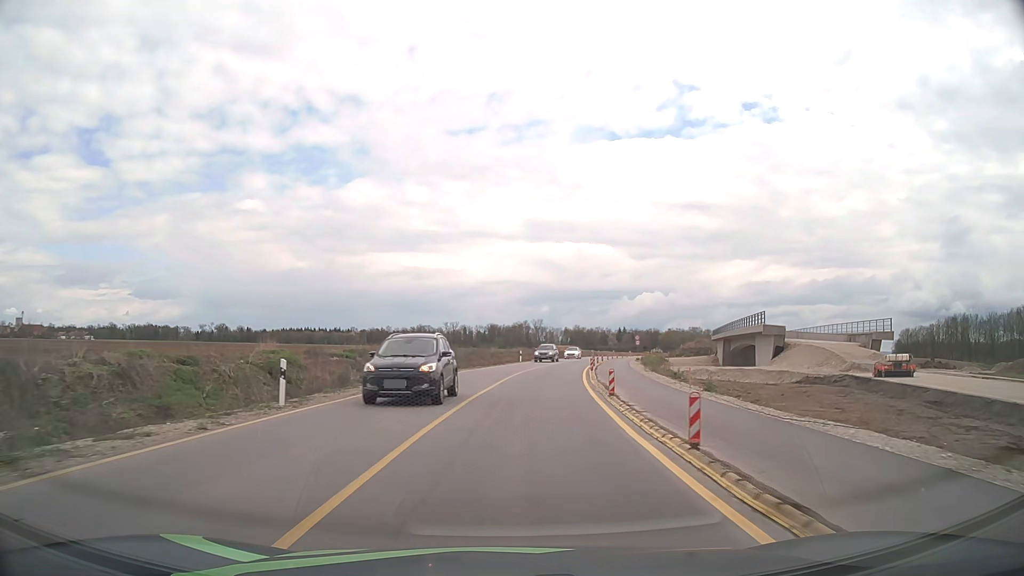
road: tertiary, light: Day
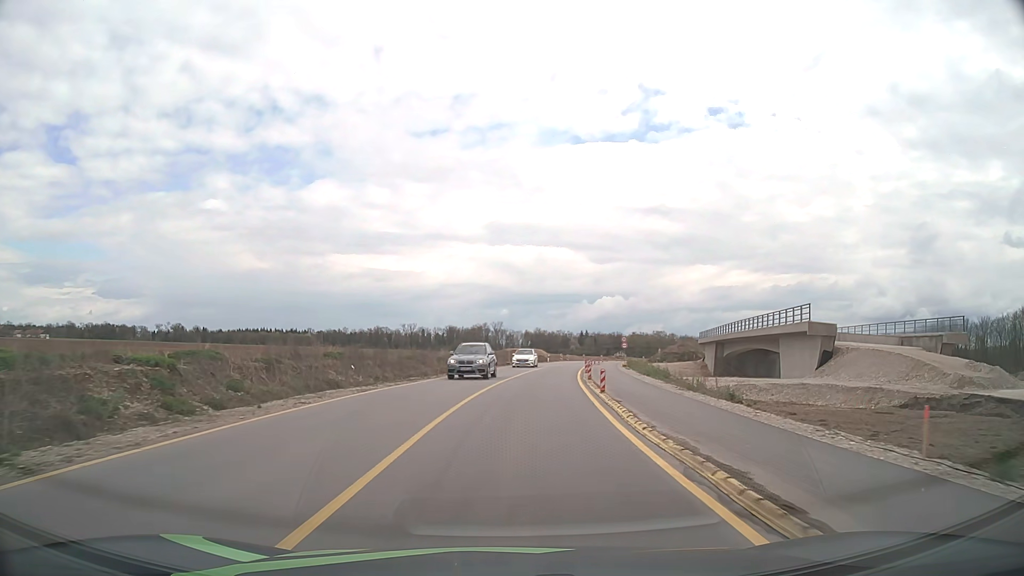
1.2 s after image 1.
(+0.5, +16.2) m; +4°
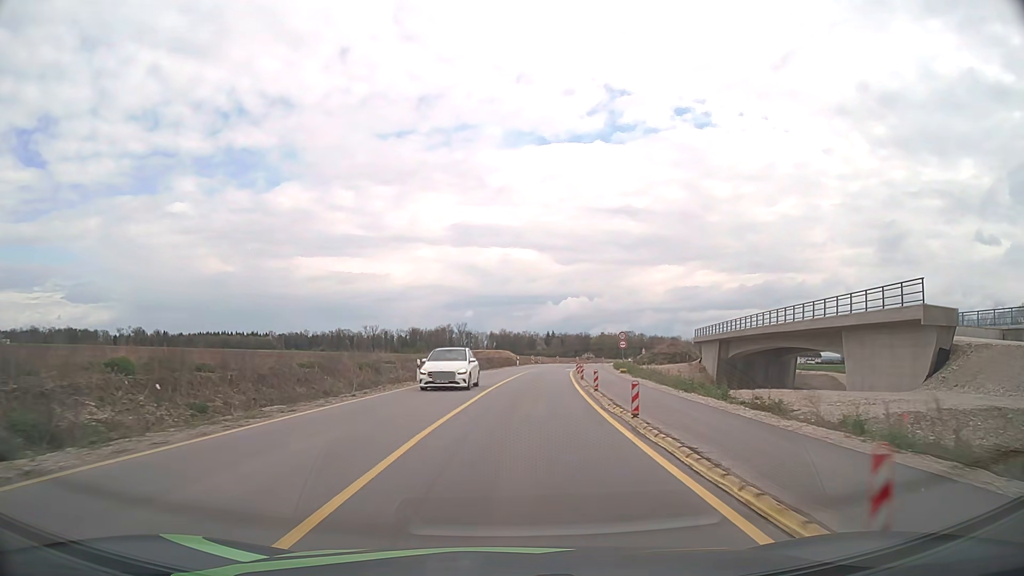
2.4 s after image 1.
(+0.5, +16.5) m; +3°
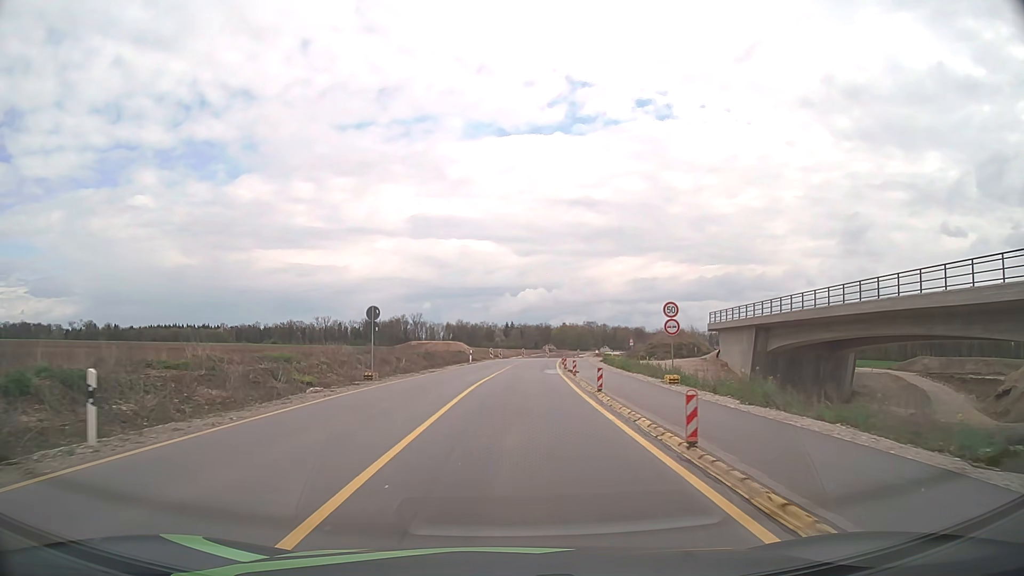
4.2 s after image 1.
(+0.8, +24.3) m; +4°
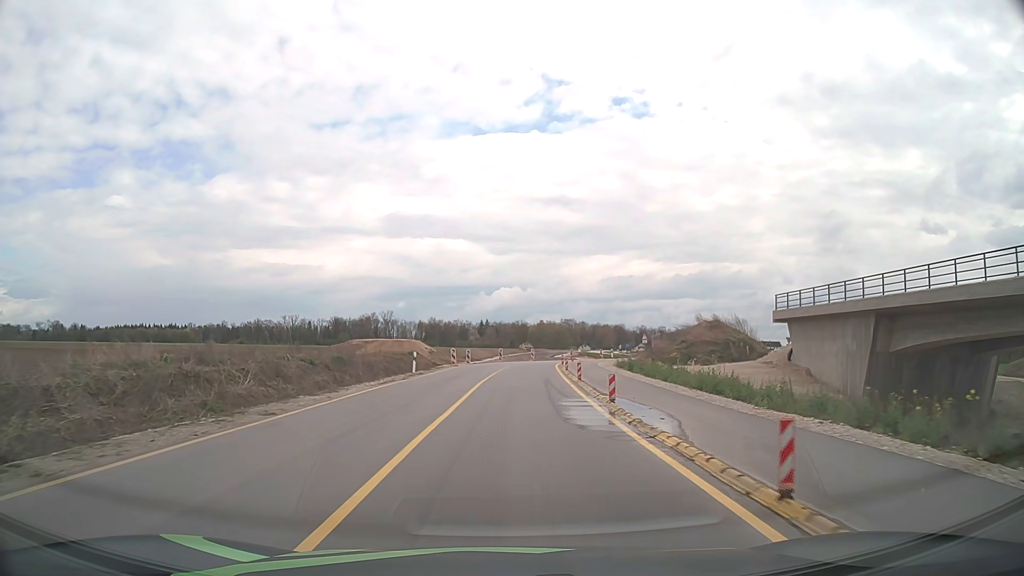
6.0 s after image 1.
(+0.4, +23.3) m; +2°
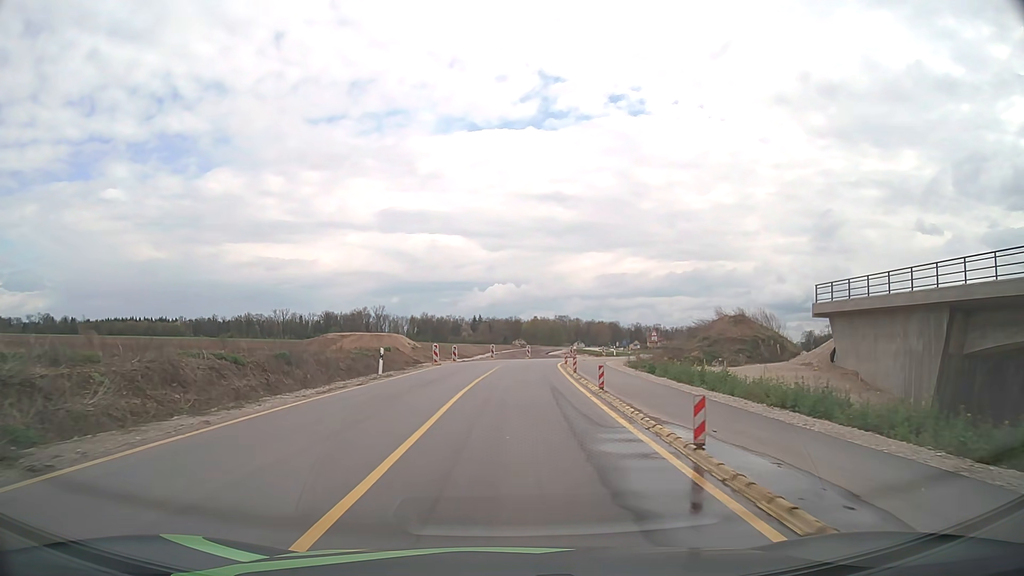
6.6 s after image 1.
(0.0, +7.6) m; +1°
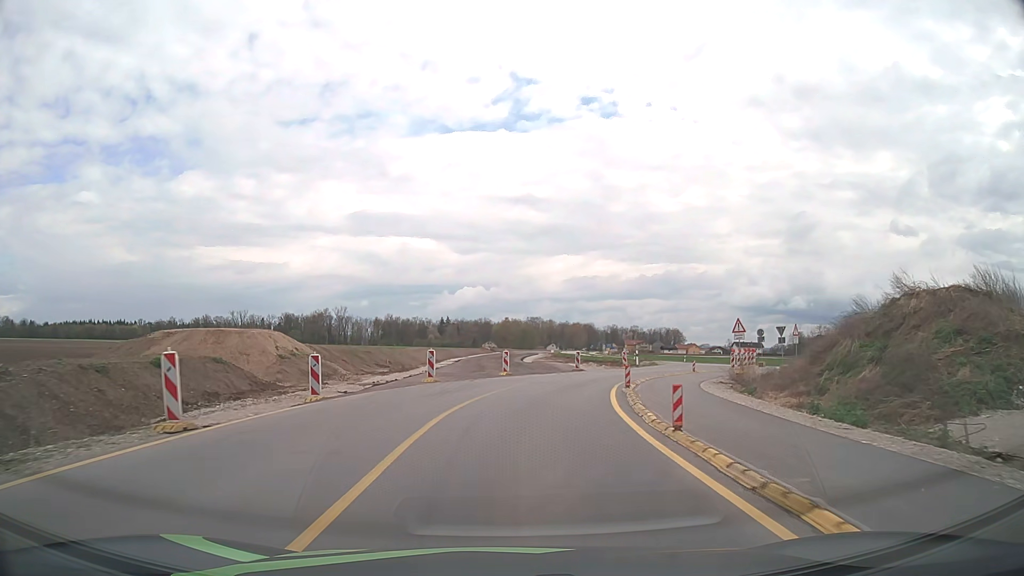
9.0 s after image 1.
(+0.5, +29.4) m; +2°
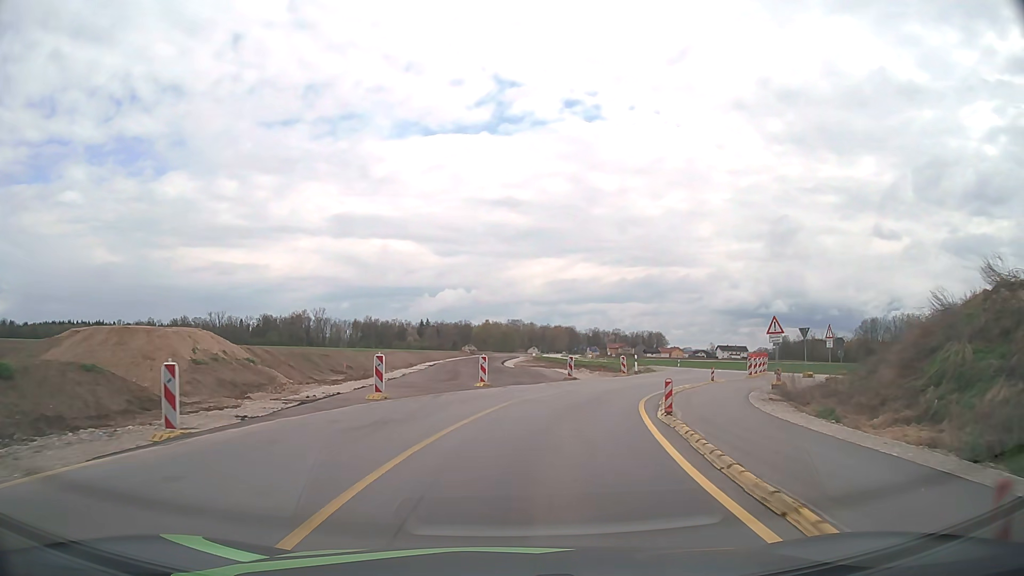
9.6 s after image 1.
(+0.1, +7.1) m; +1°
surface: asphalt
